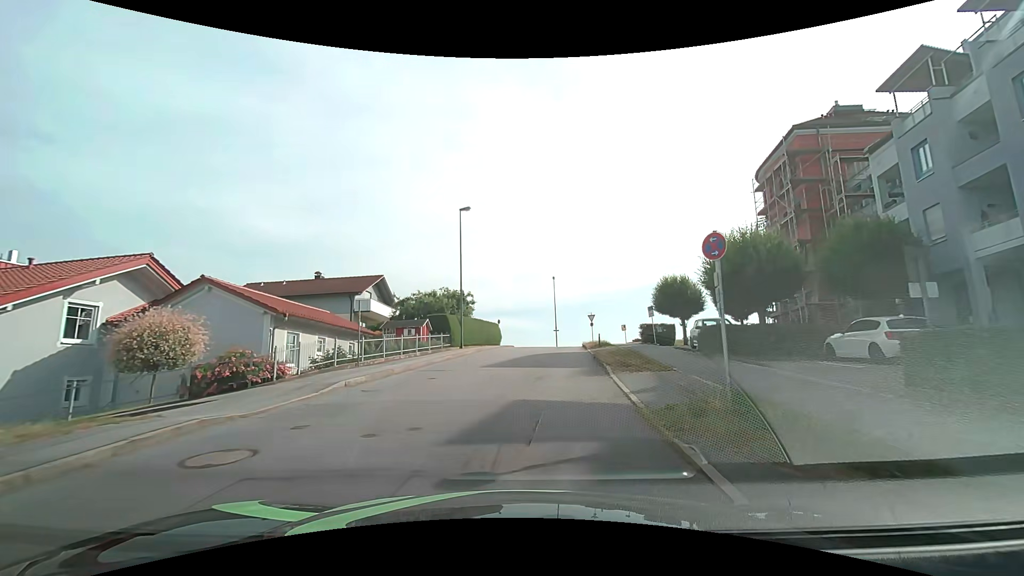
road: residential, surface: asphalt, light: Day
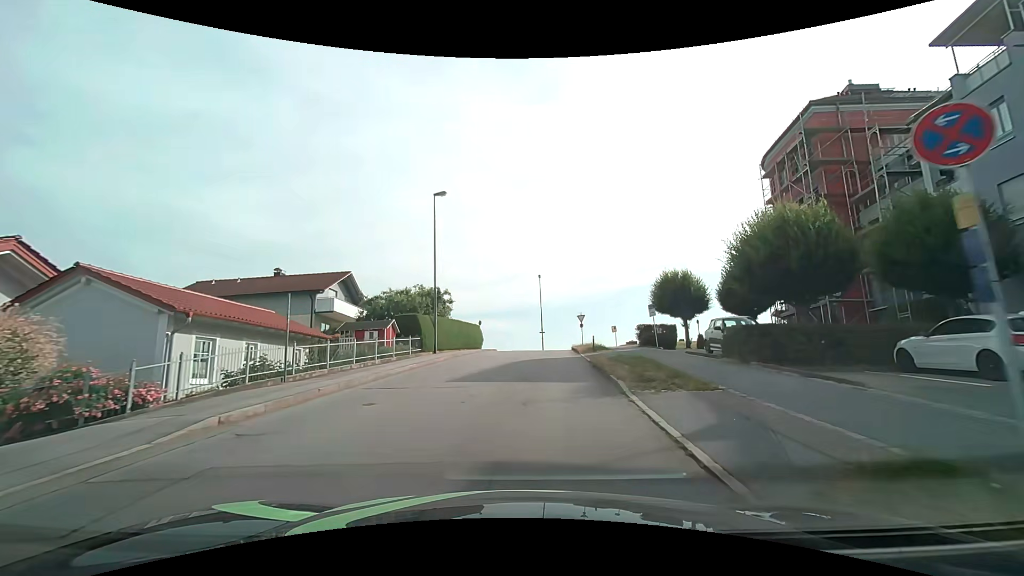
(+0.1, +4.4) m; +2°
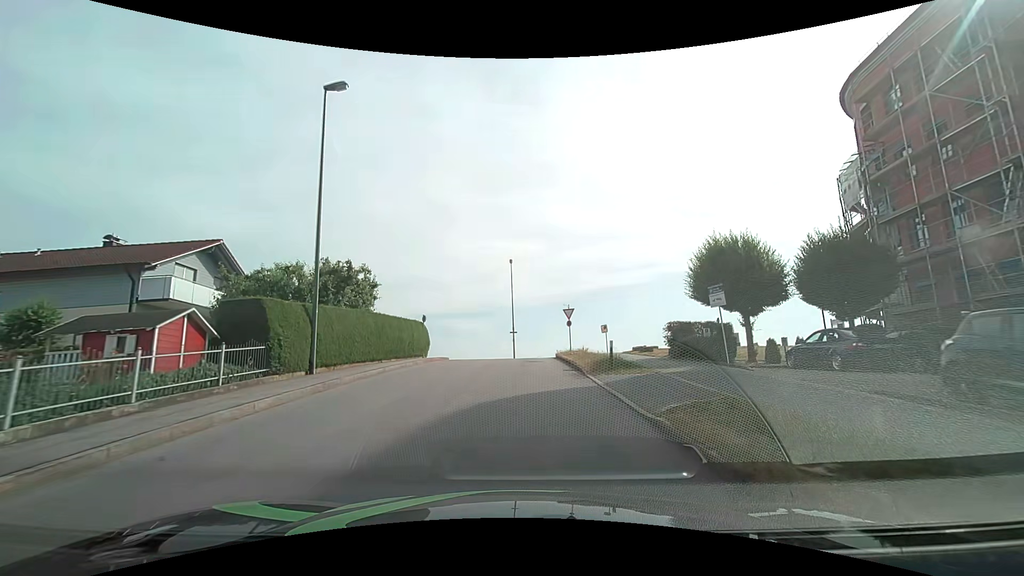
(+0.3, +13.7) m; +3°
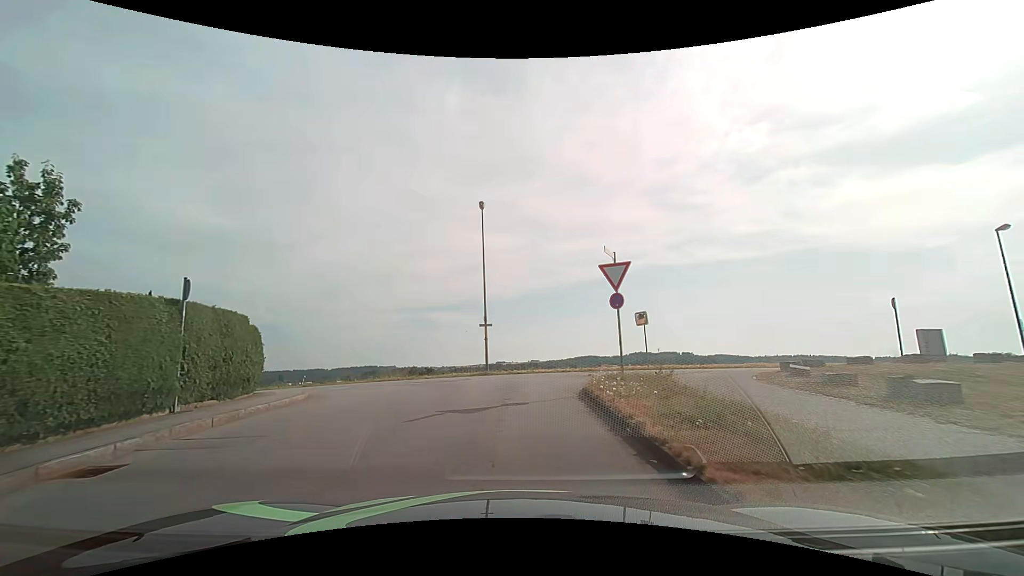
(+0.6, +20.4) m; +2°
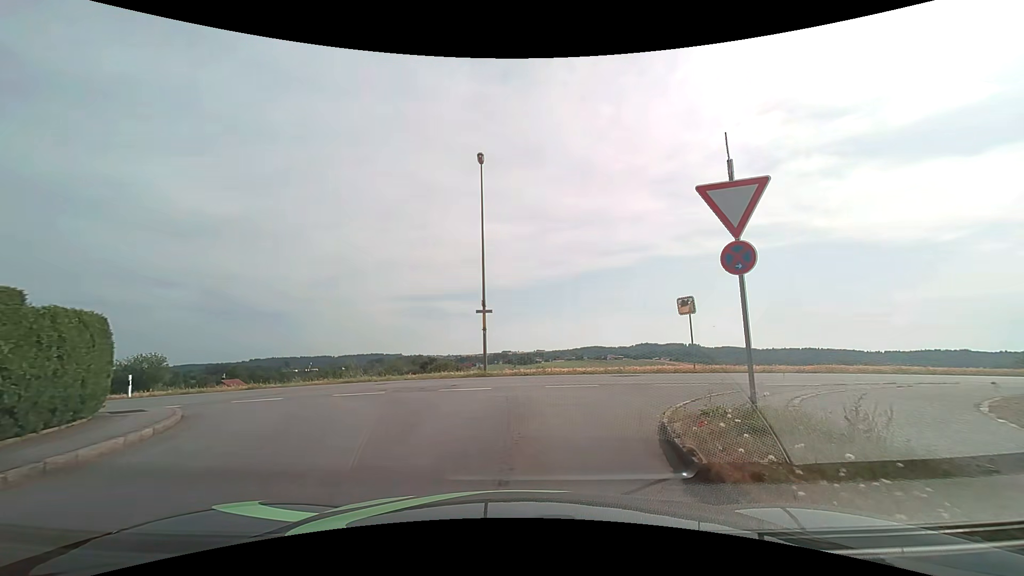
(0.0, +6.3) m; -1°
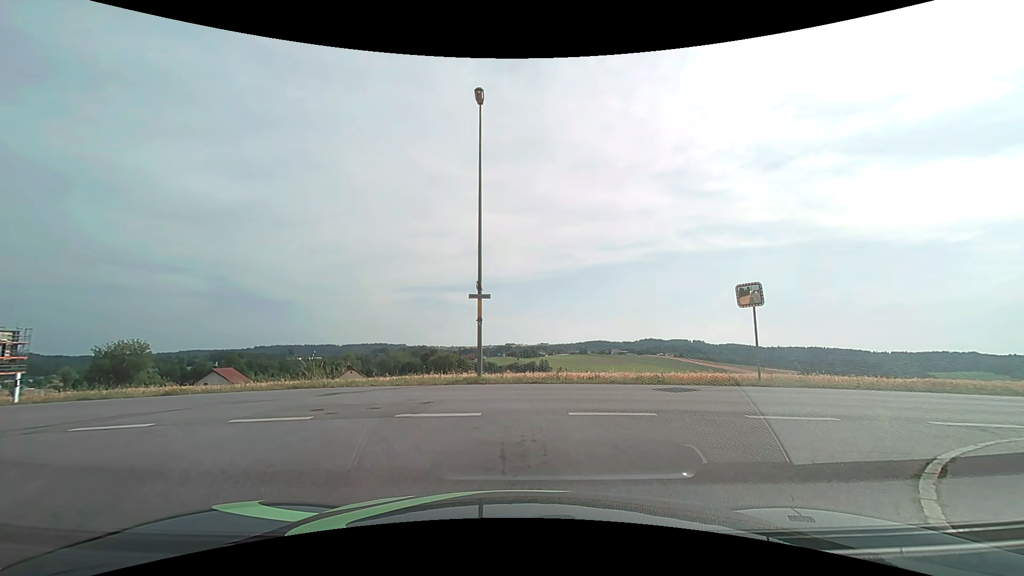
(0.0, +5.1) m; -1°
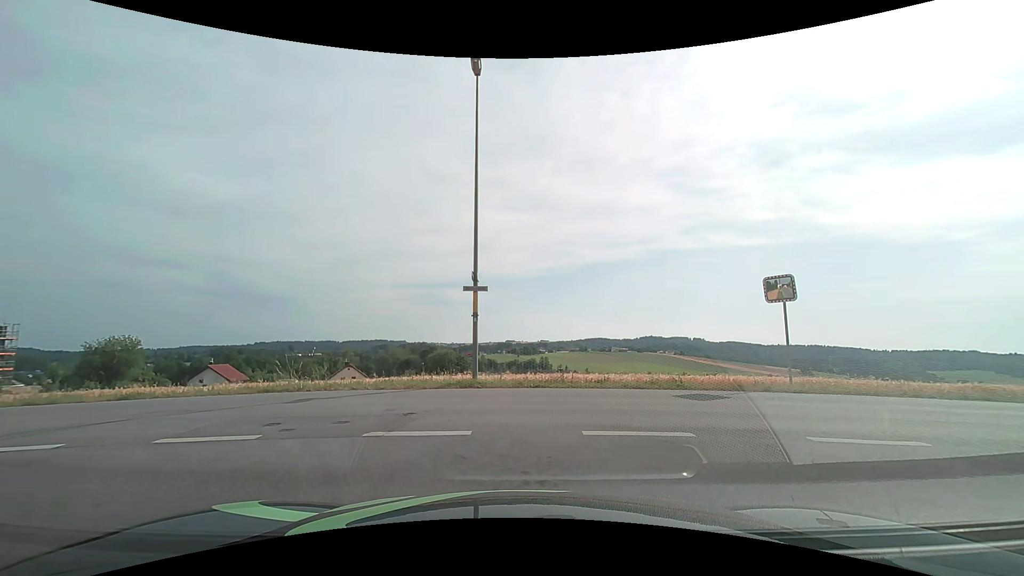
(0.0, +1.9) m; -1°
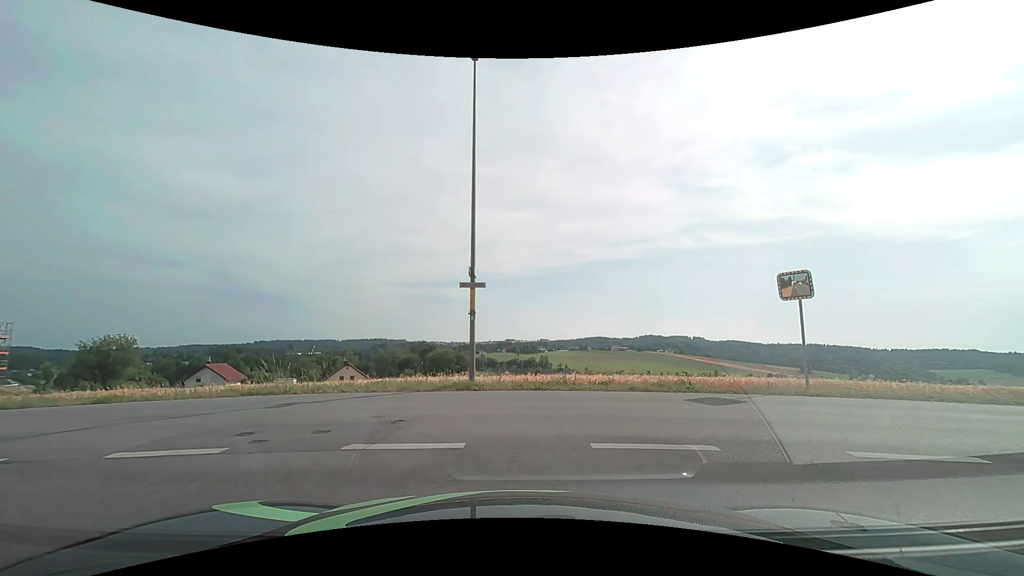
(0.0, +0.8) m; +2°
(-2, +10) (-11, +13) (-21, +14) (-31, +15) (-41, +15) (-51, +15) (-61, +15) (-71, +14) (-81, +14) (-91, +13) m
